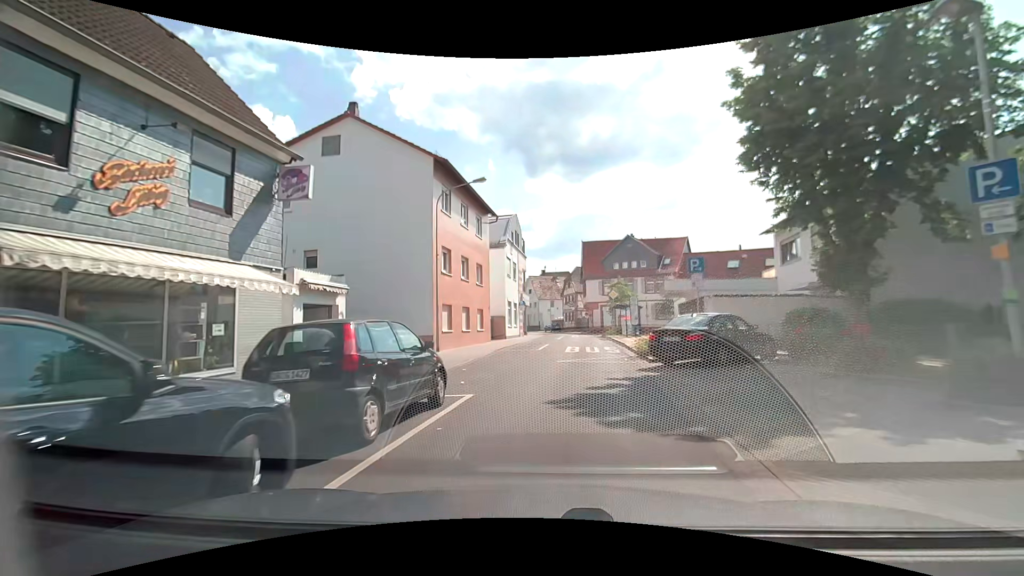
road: secondary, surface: asphalt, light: Day
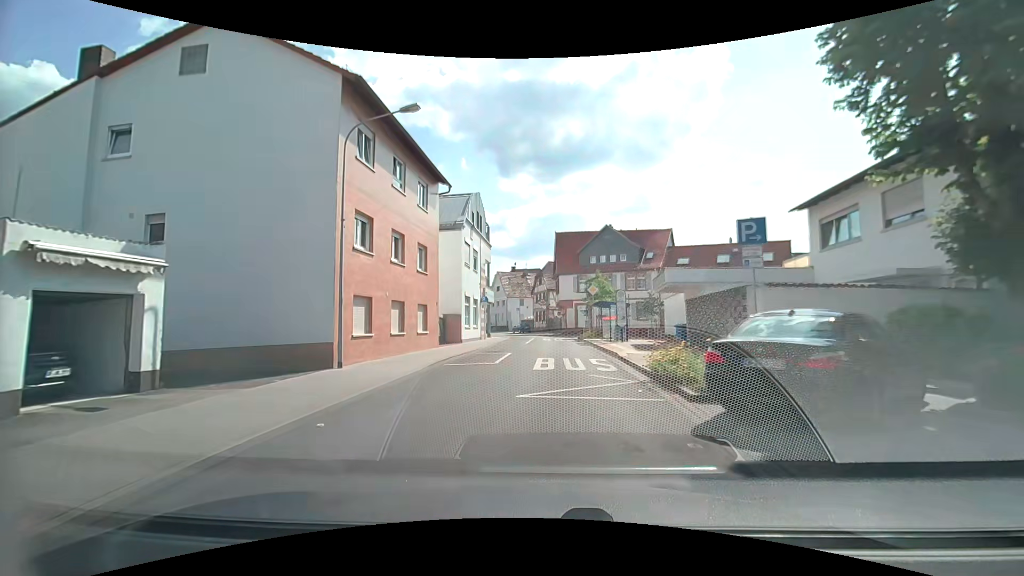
(+0.1, +7.5) m; +3°
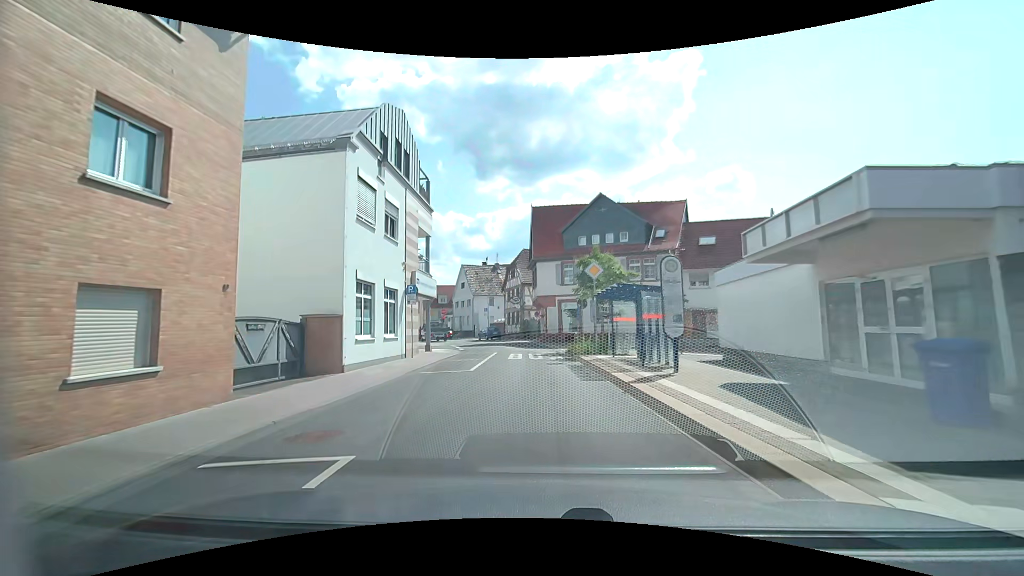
(+0.6, +15.4) m; +4°
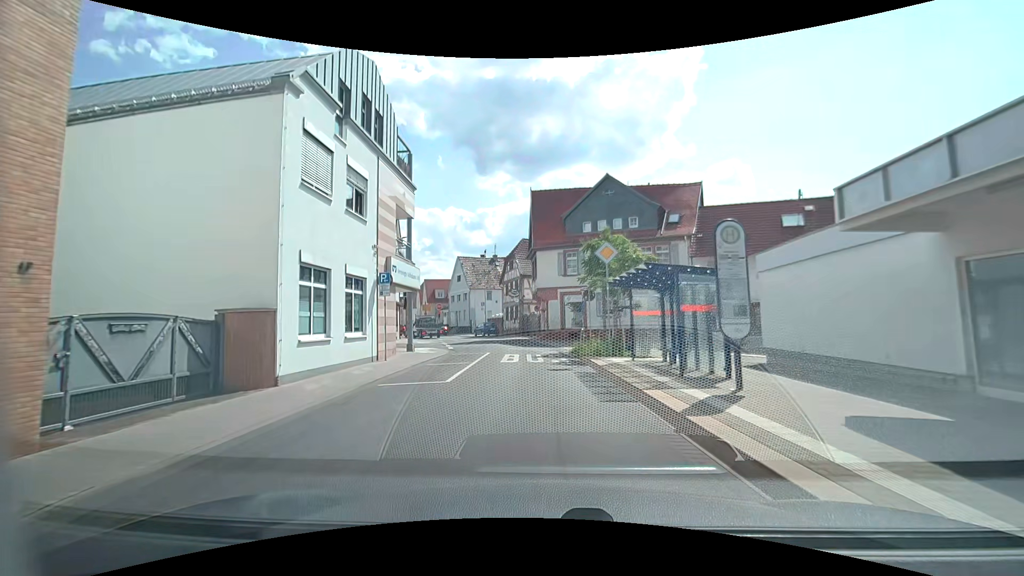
(0.0, +4.0) m; 0°
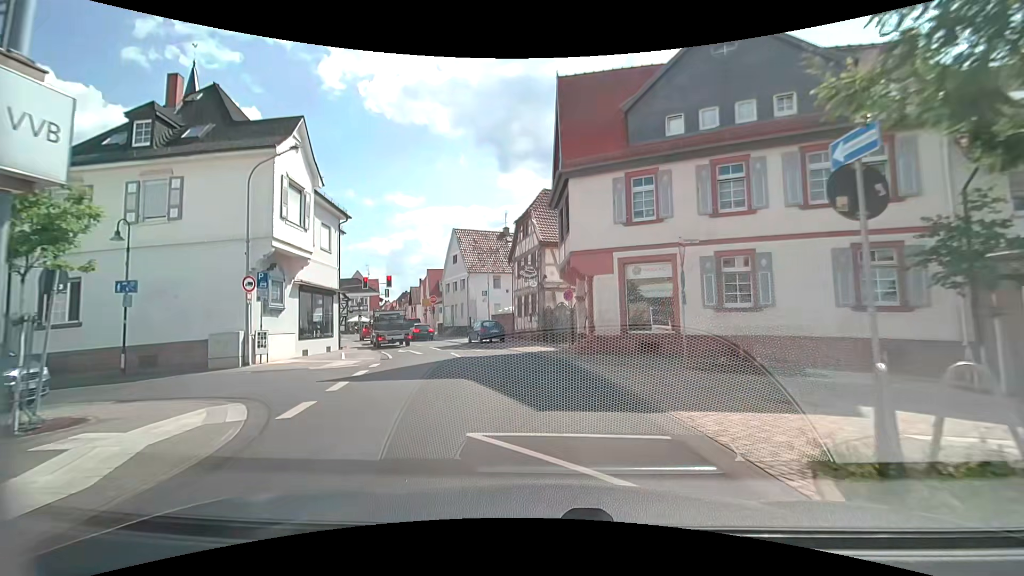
(-0.5, +19.4) m; -1°
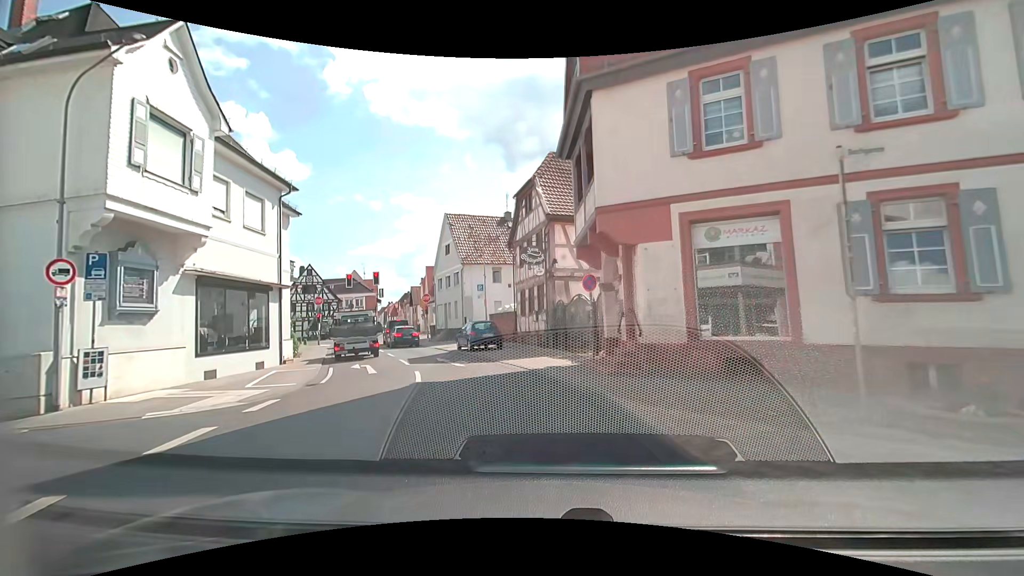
(-0.2, +7.5) m; -2°
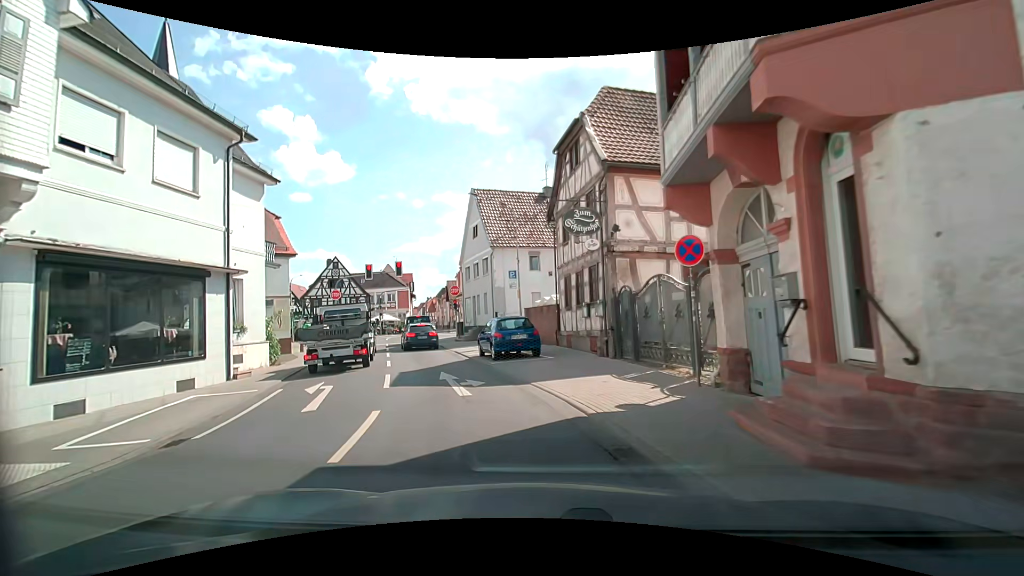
(-0.3, +6.8) m; -6°
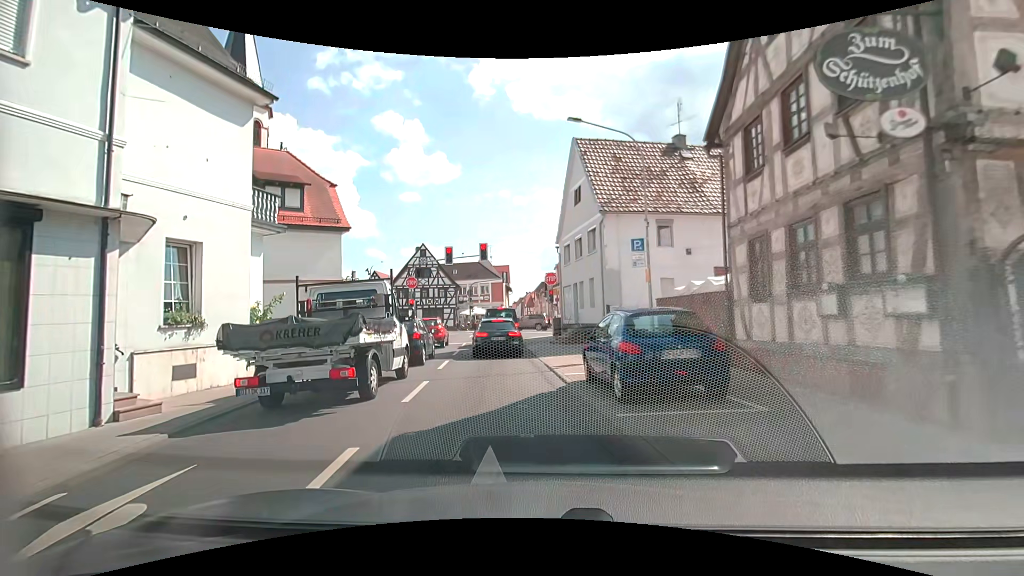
(-0.9, +8.8) m; -9°
